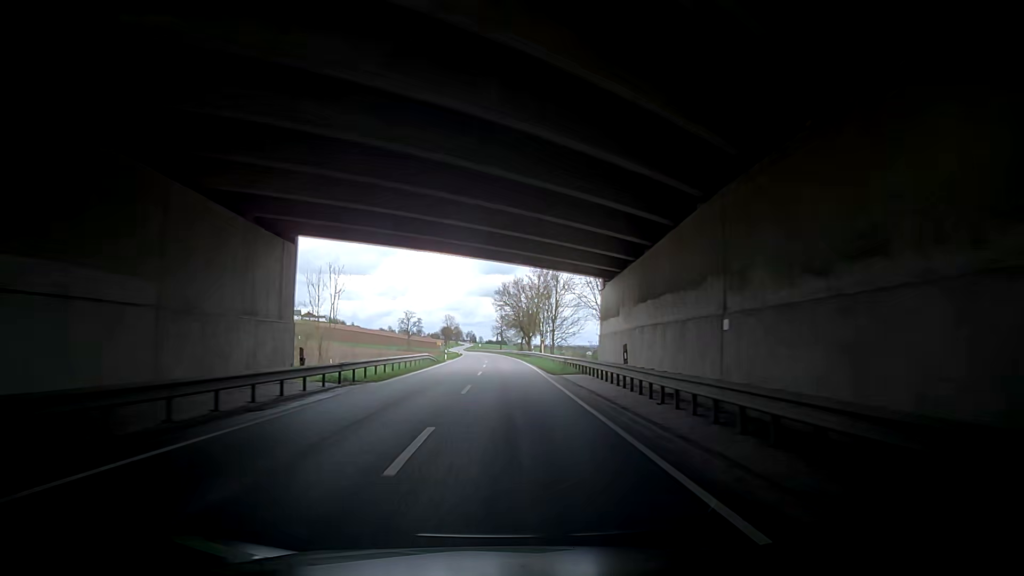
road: secondary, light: Day
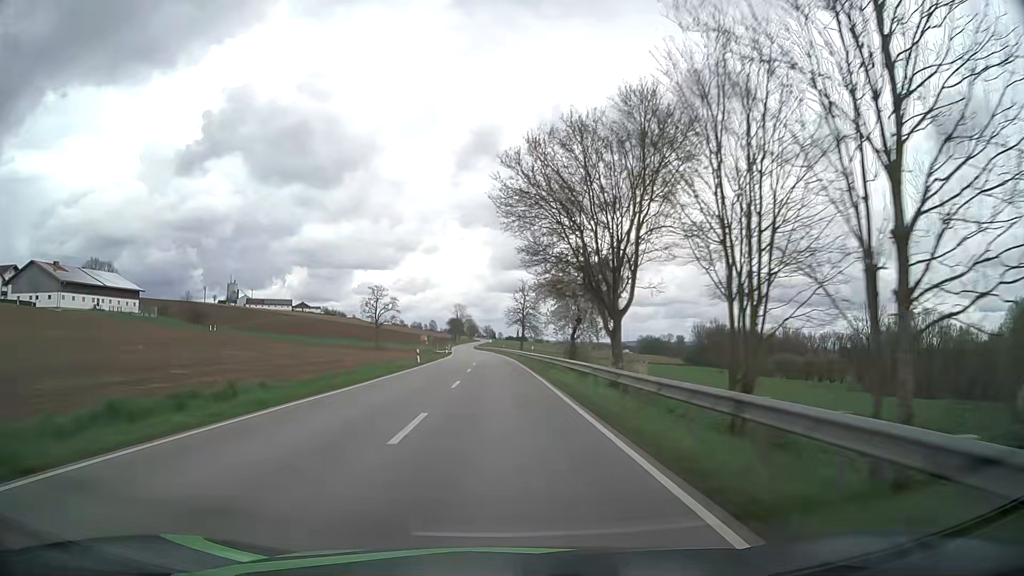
(+0.5, +70.0) m; 0°
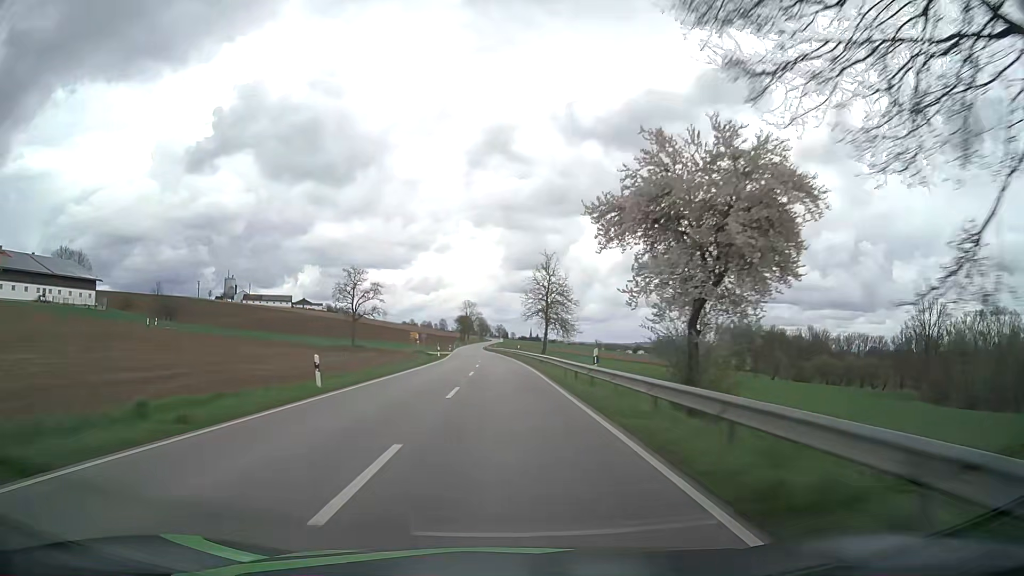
(-0.4, +28.2) m; -1°
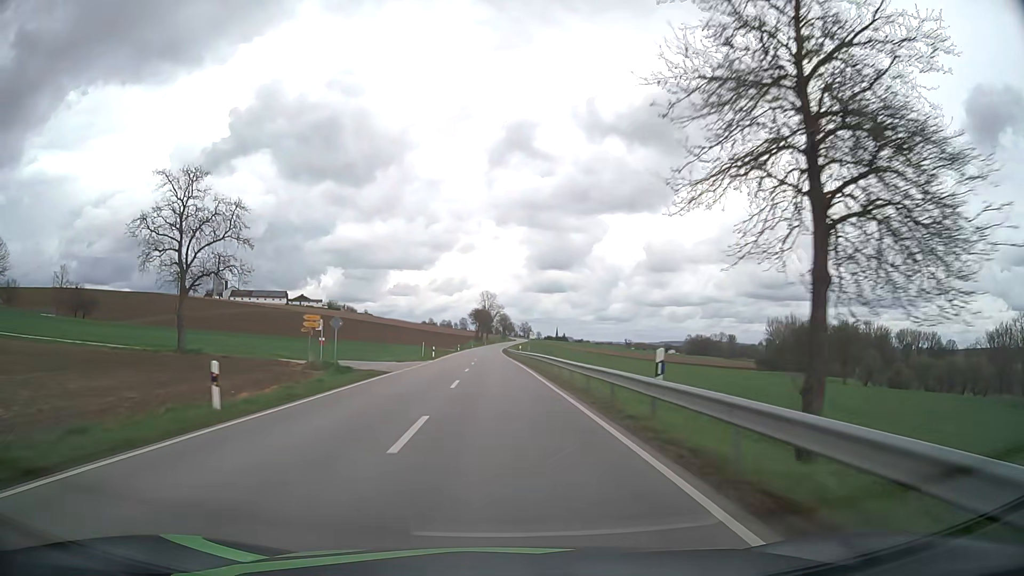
(-0.6, +56.9) m; -2°
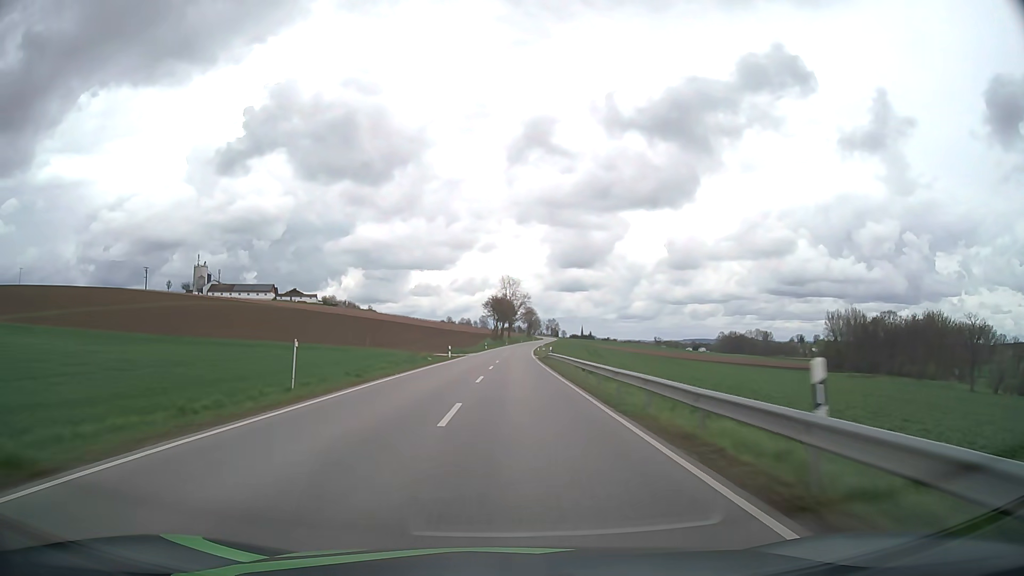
(-1.4, +57.5) m; -2°
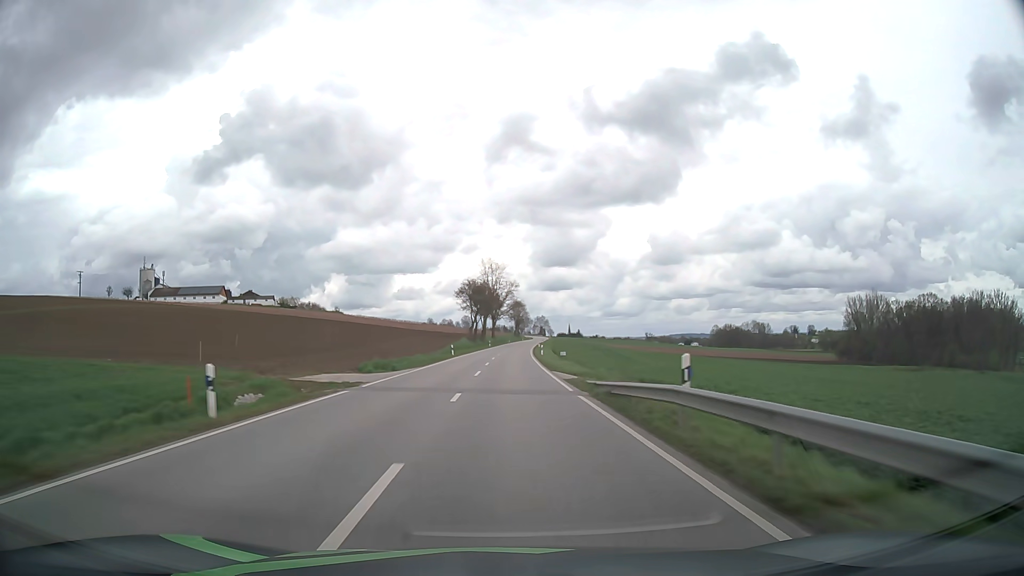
(+0.3, +43.6) m; +1°
(0, +10) (0, +20) (0, +30) (0, +40) (0, +50) (+1, +60) (+1, +70) (+1, +80) (+2, +90) (+2, +100) m
